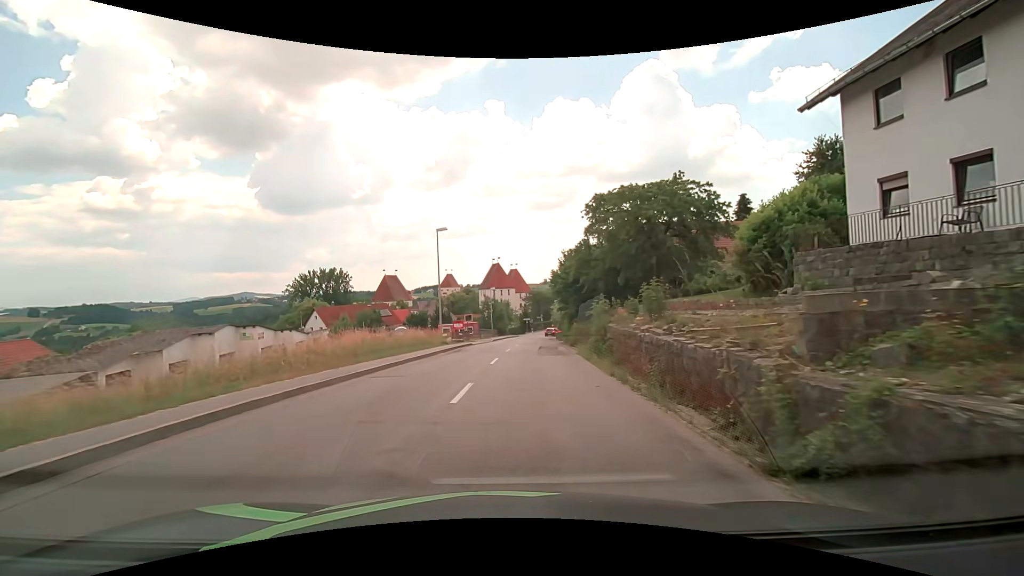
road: secondary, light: Day
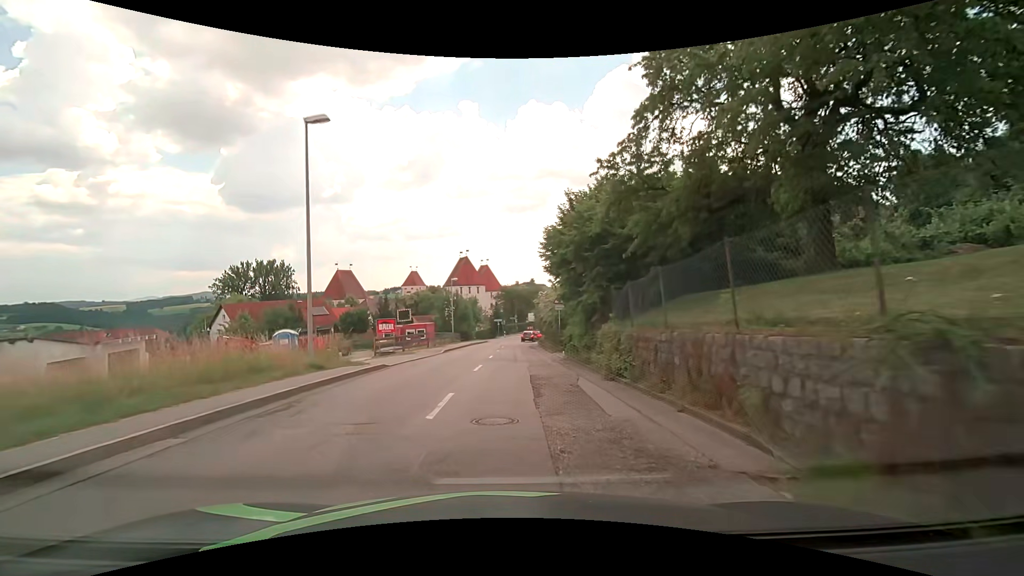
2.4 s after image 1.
(+0.6, +19.0) m; +4°
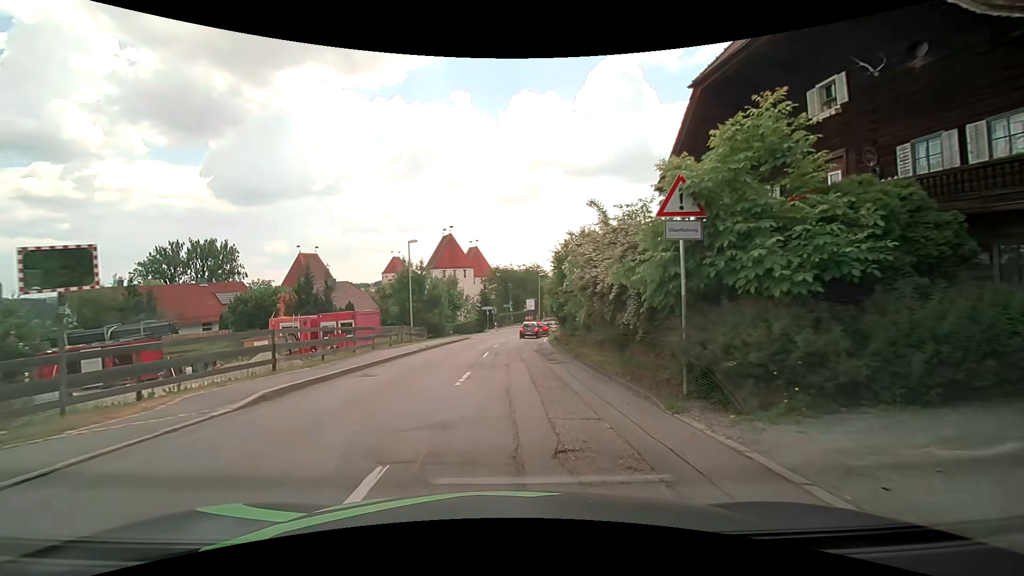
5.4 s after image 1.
(+0.2, +23.2) m; 0°
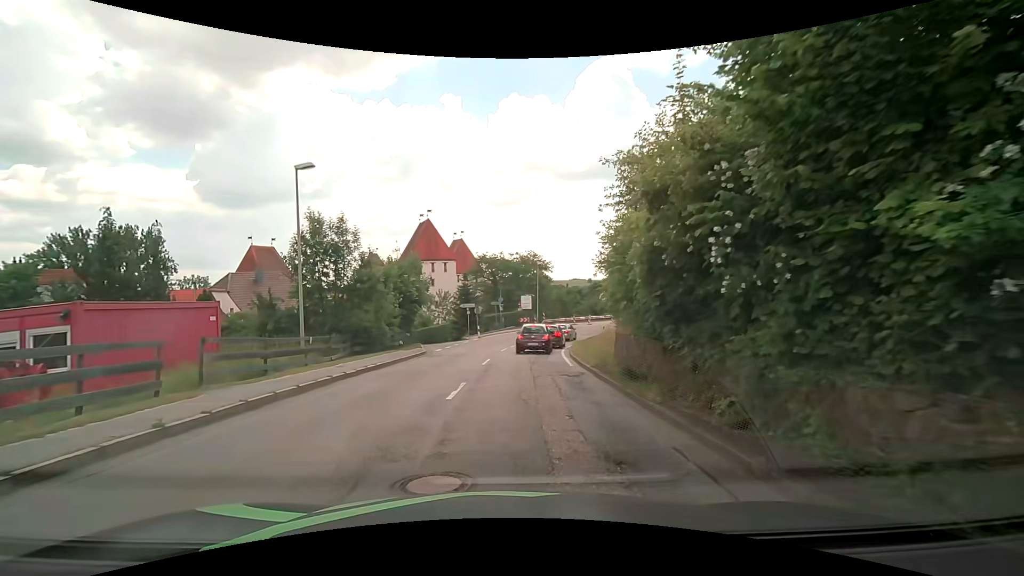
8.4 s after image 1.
(+0.2, +19.5) m; +2°
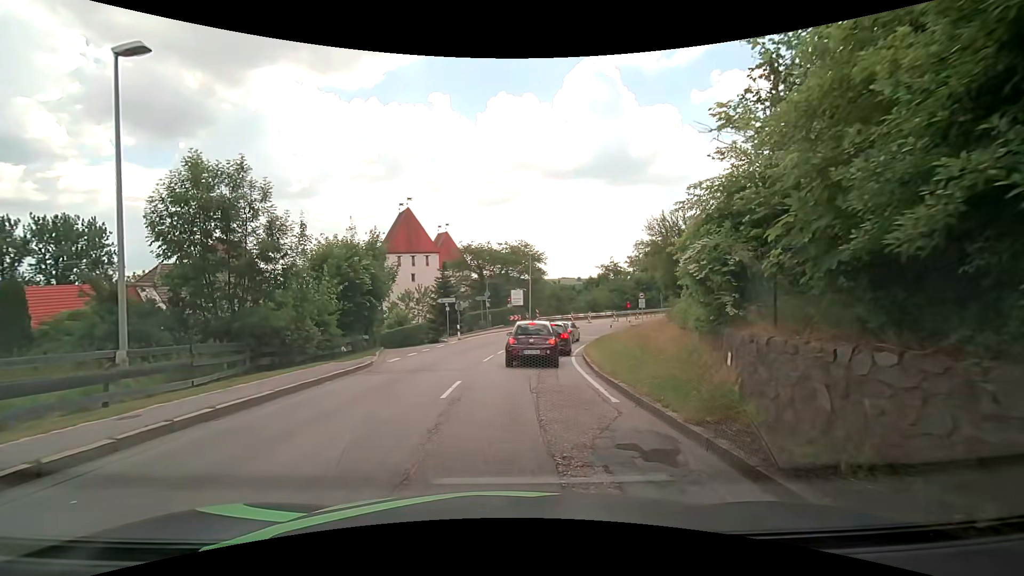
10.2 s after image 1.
(0.0, +8.4) m; 0°
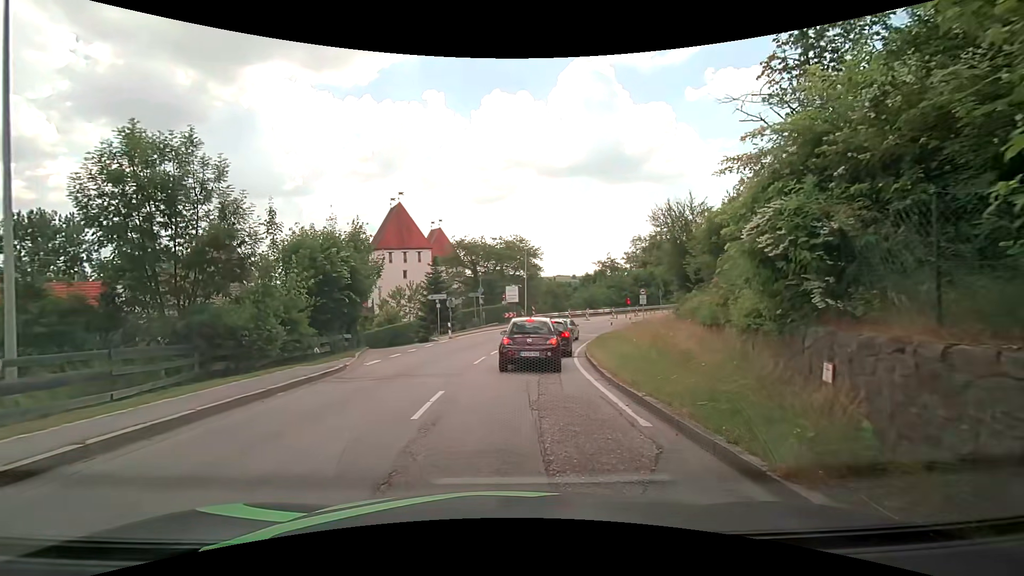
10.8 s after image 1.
(0.0, +2.3) m; -1°
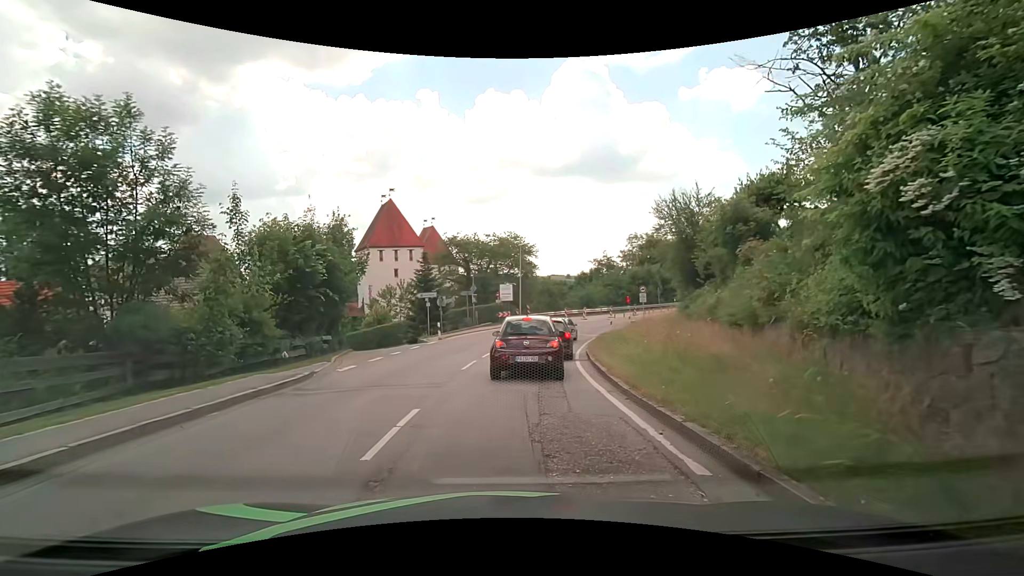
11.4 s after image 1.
(+0.1, +2.0) m; +2°
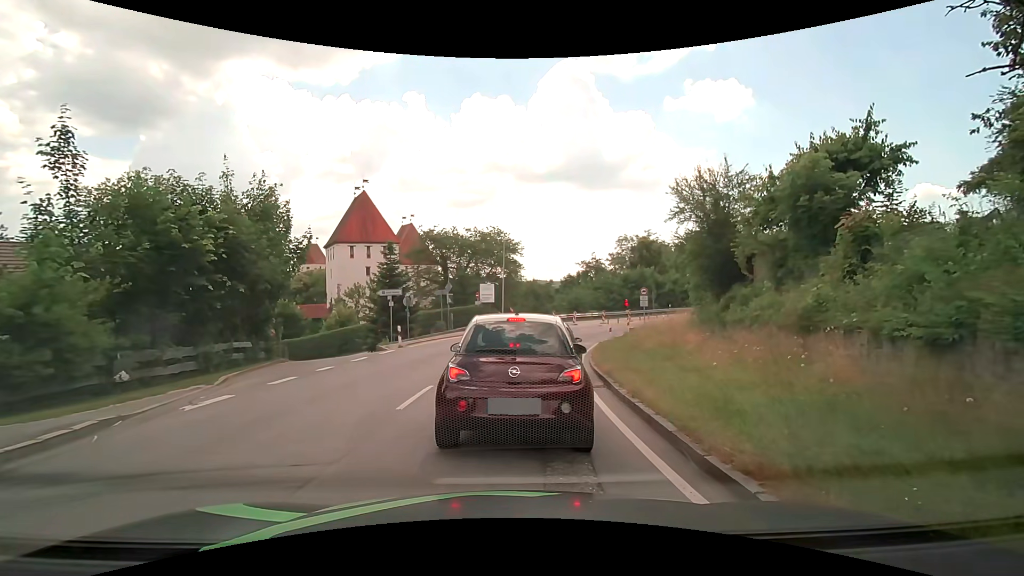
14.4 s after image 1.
(+0.1, +5.8) m; +2°
